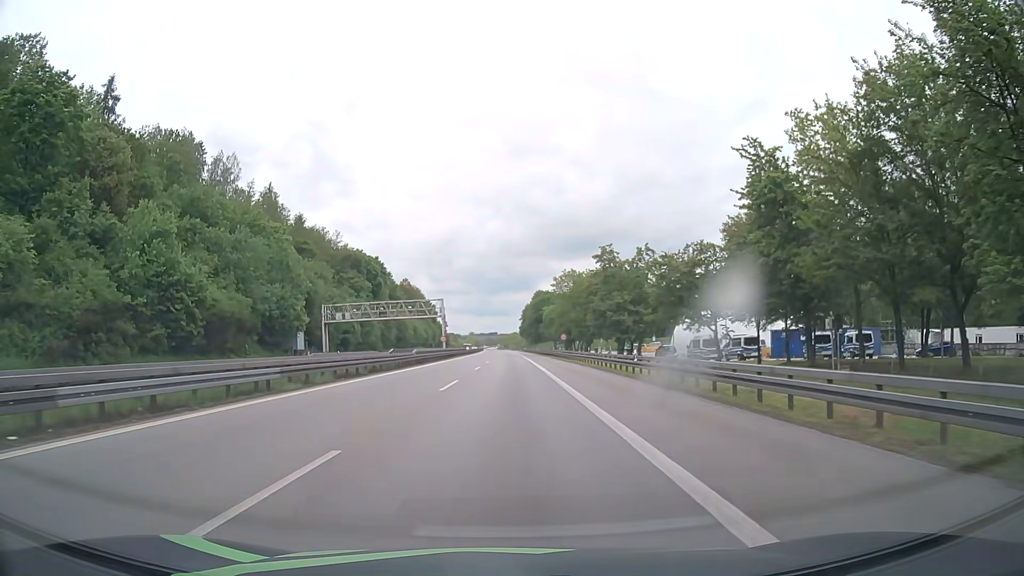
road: motorway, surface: asphalt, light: Day
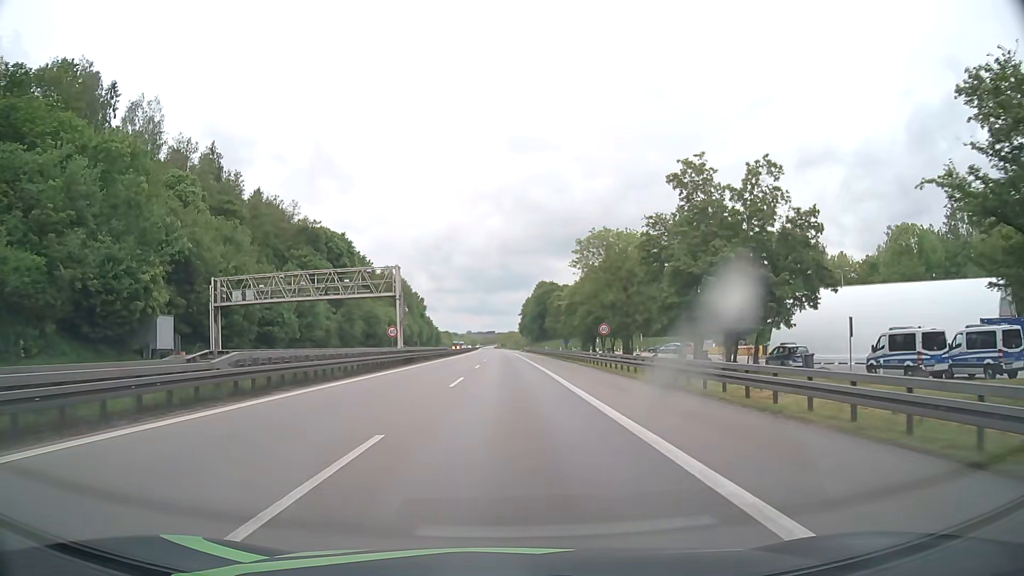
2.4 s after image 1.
(+0.1, +34.9) m; 0°
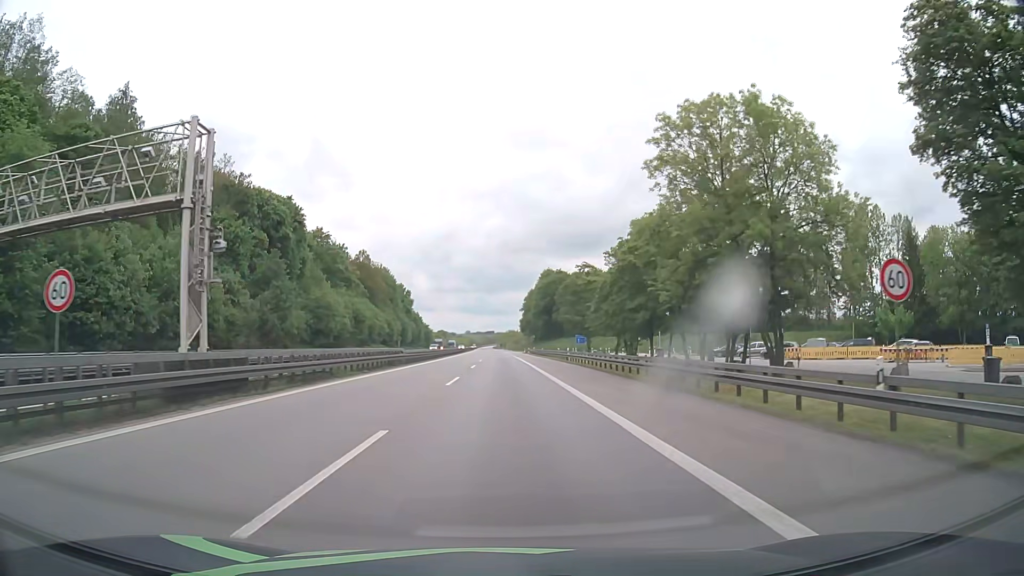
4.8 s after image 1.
(-0.1, +35.8) m; 0°
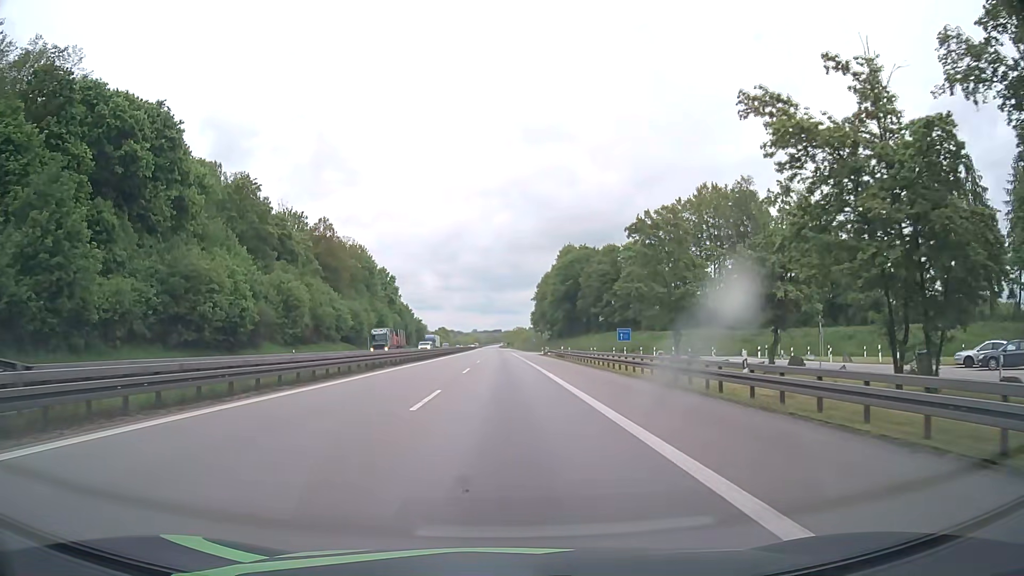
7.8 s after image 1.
(-0.5, +45.3) m; -1°
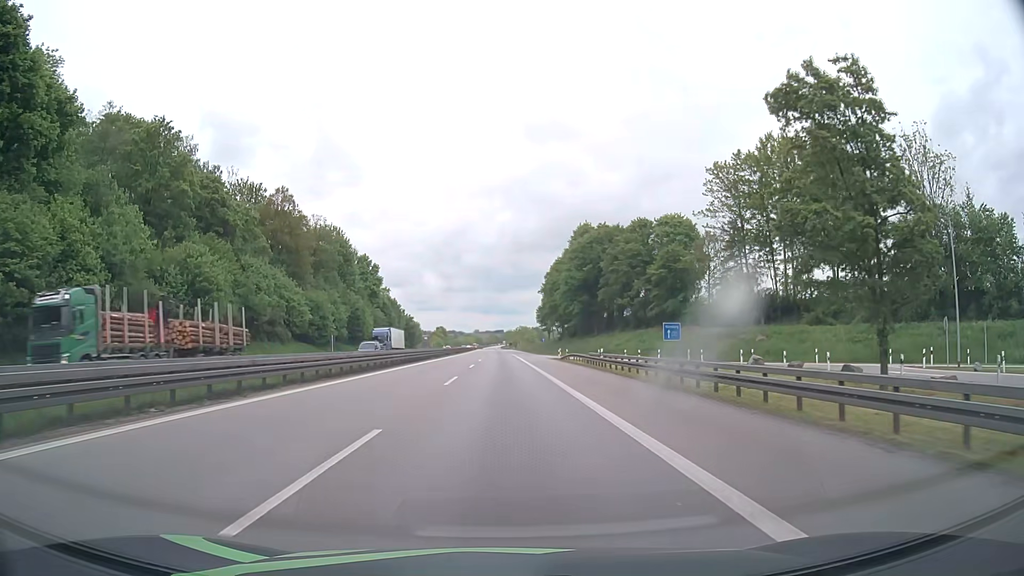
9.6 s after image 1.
(-0.1, +27.4) m; 0°
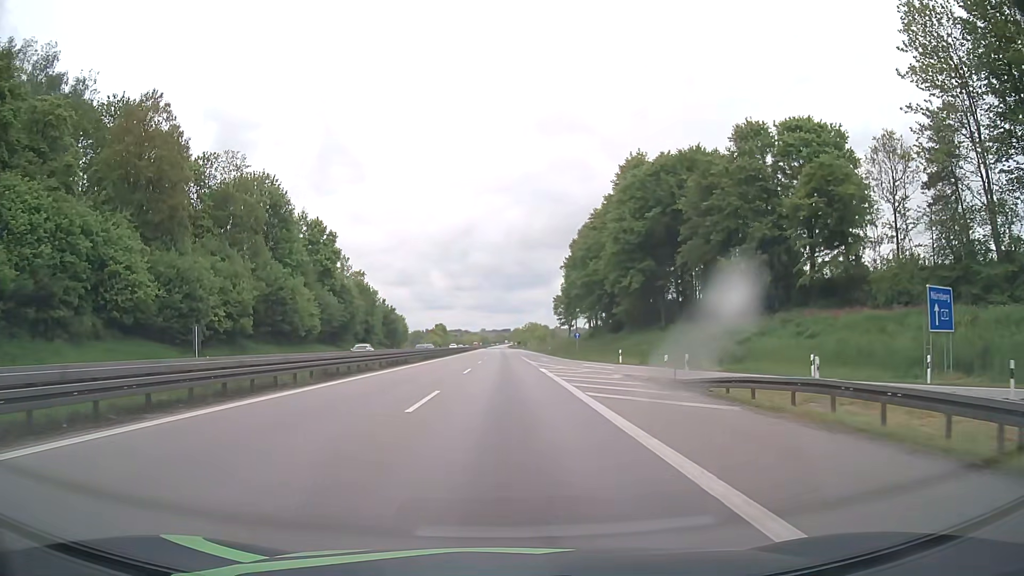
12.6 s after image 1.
(-0.3, +45.6) m; -1°
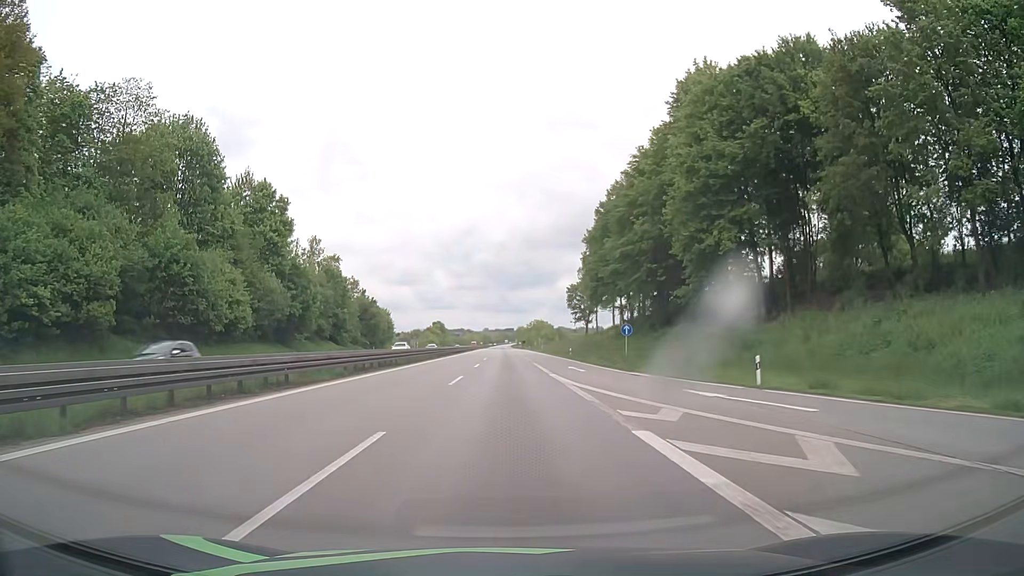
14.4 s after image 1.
(-0.1, +27.4) m; 0°
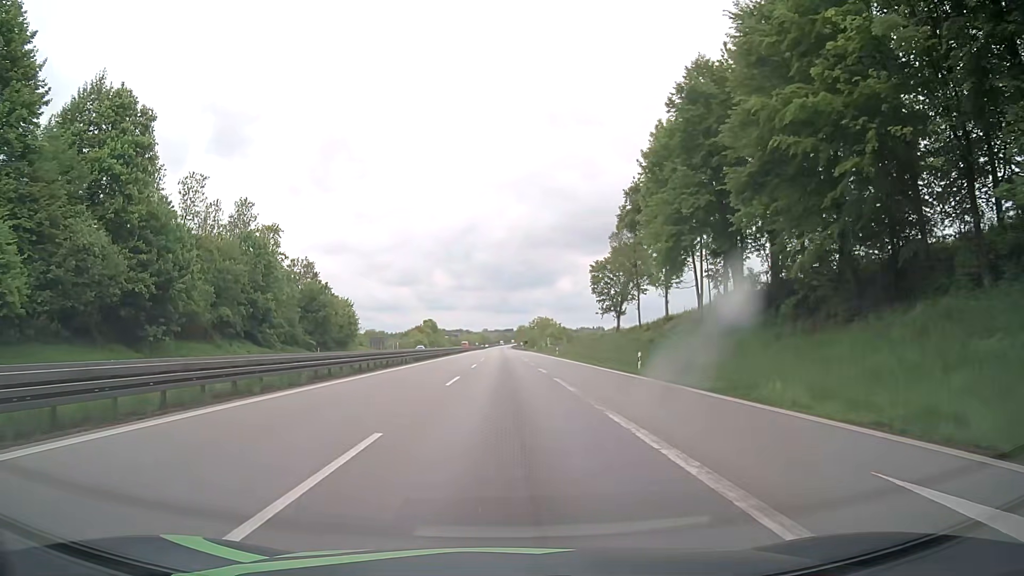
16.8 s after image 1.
(-0.1, +36.5) m; 0°
(0, +10) (0, +20) (0, +30) (0, +40) (0, +50) (0, +60) (0, +70) (0, +80) (0, +90) (0, +100) m
